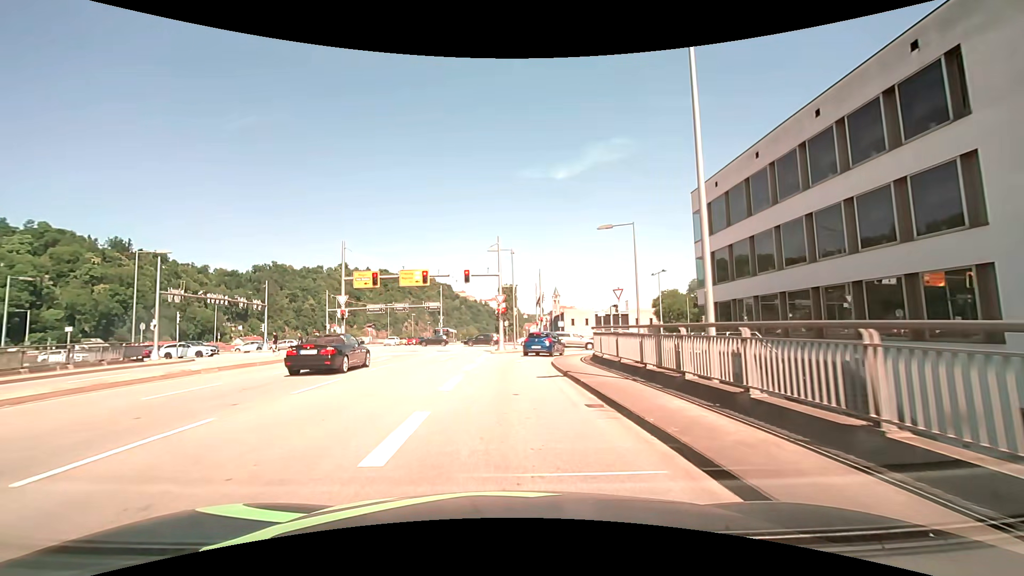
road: primary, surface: asphalt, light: Day
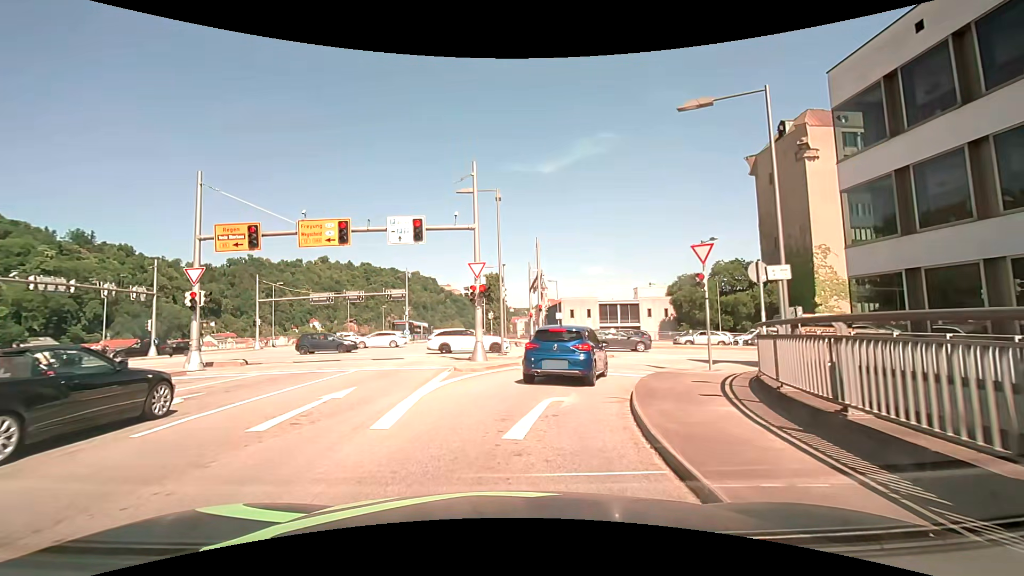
(0.0, +15.9) m; 0°
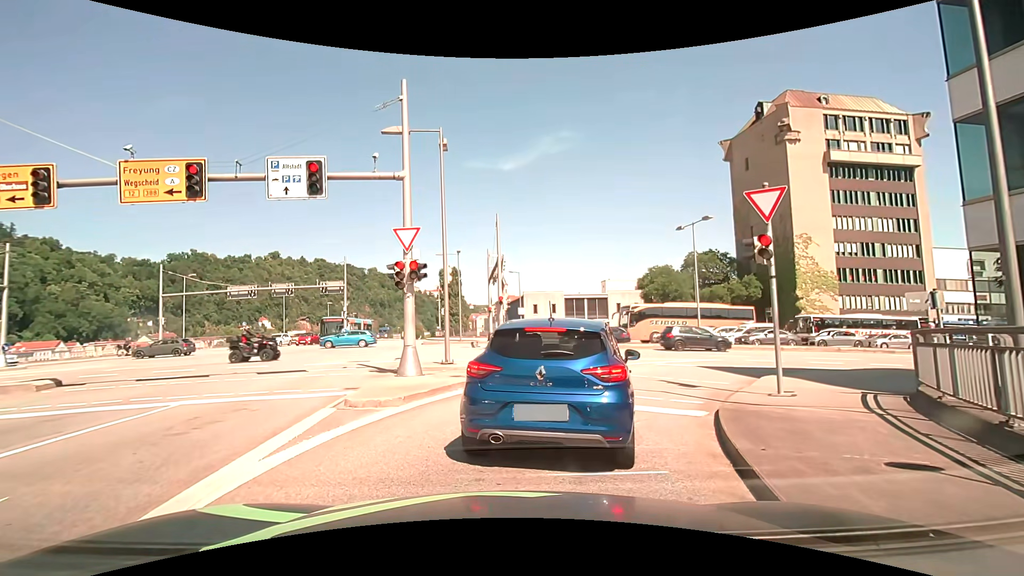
(+0.3, +6.6) m; +4°
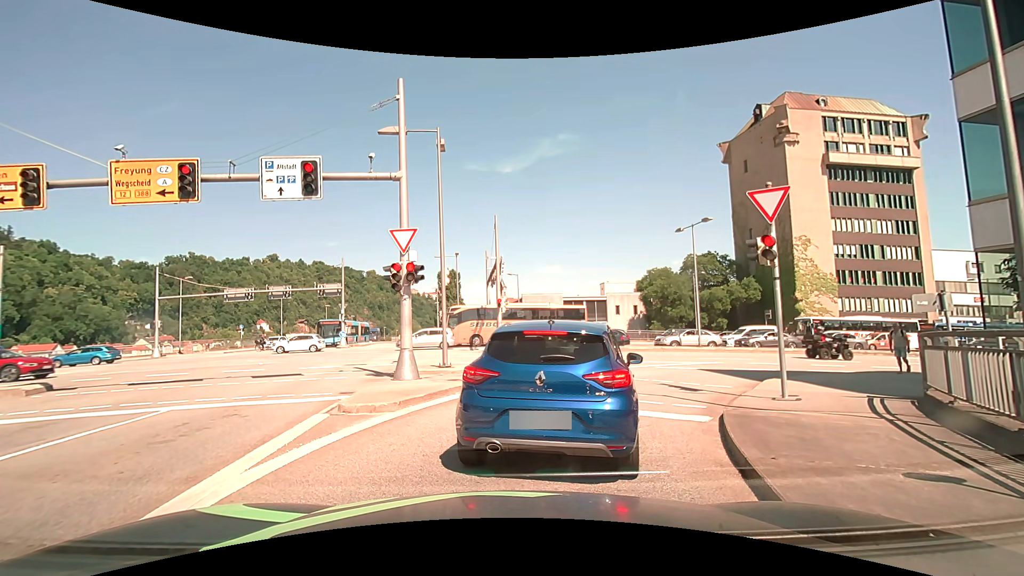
(0.0, +0.3) m; 0°
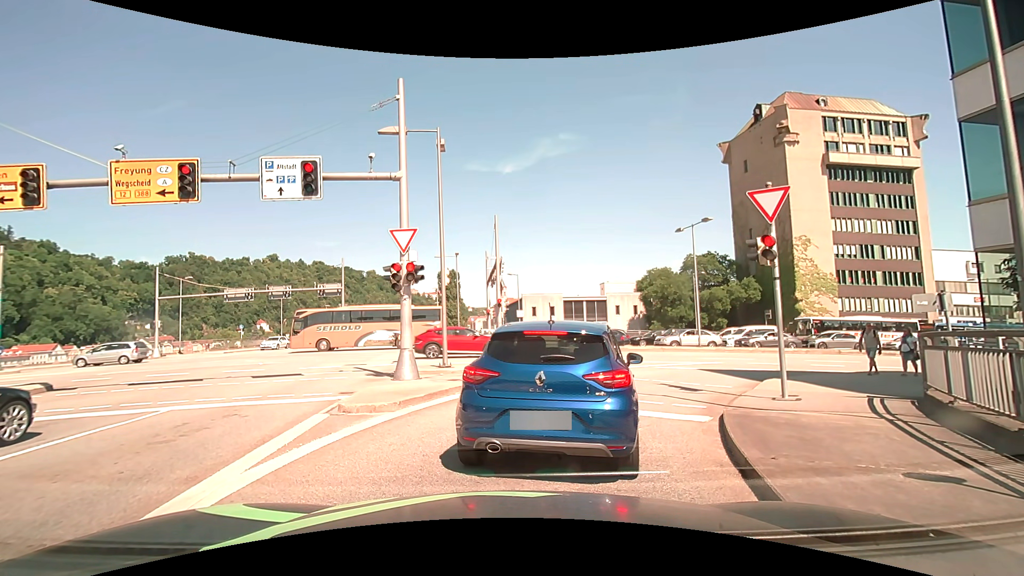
(0.0, 0.0) m; 0°
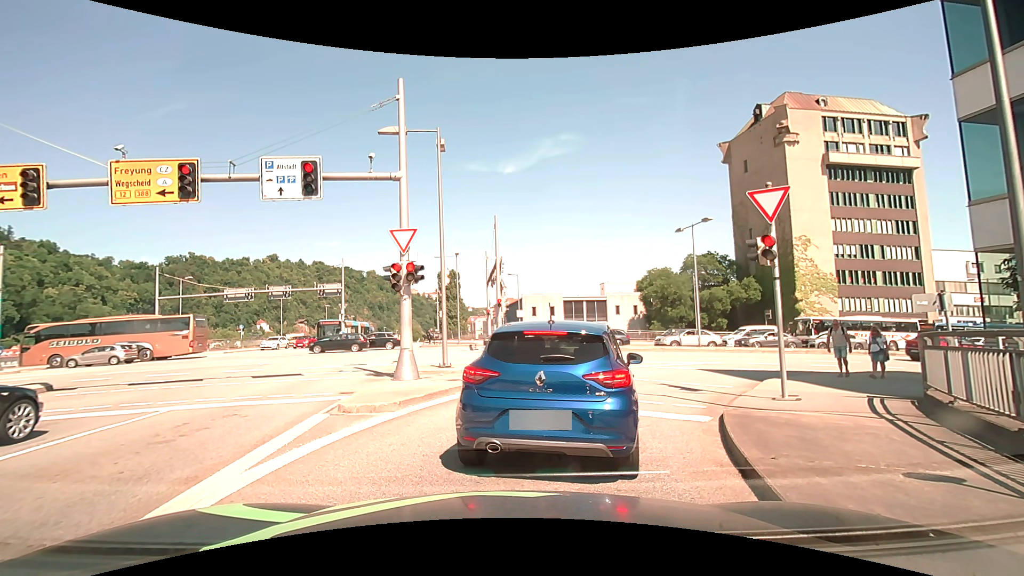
(0.0, 0.0) m; 0°
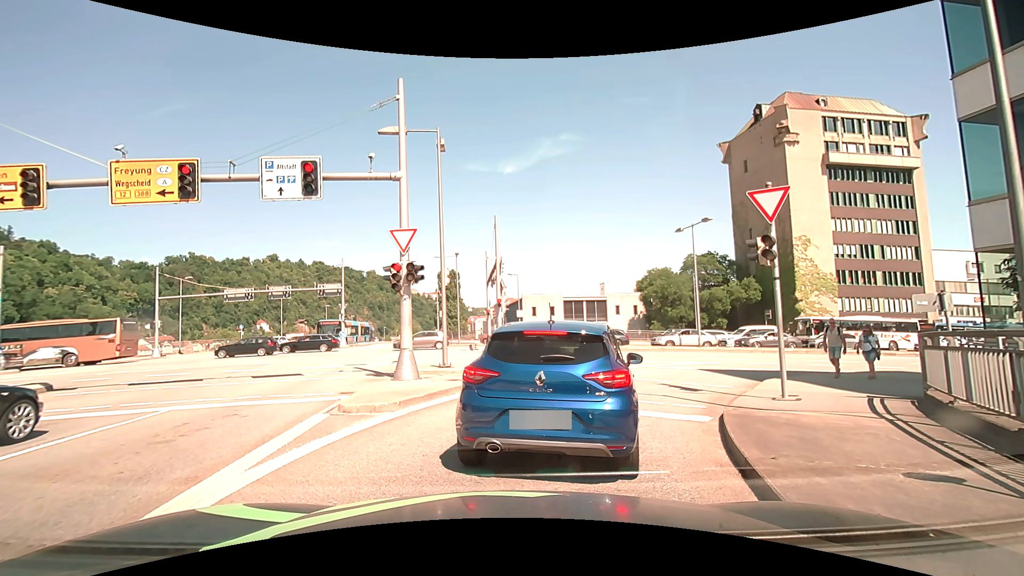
(0.0, 0.0) m; 0°
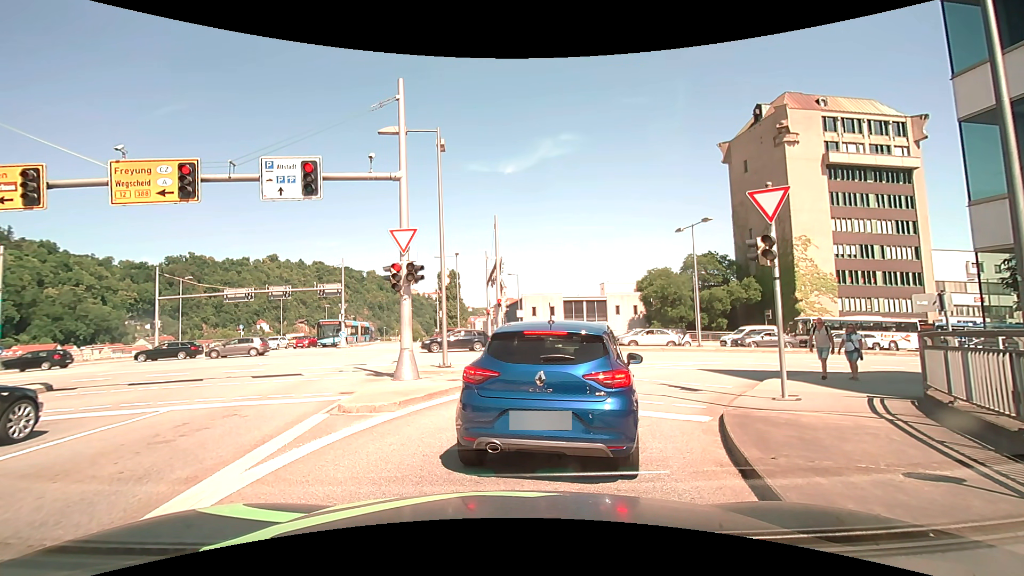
(0.0, 0.0) m; 0°
